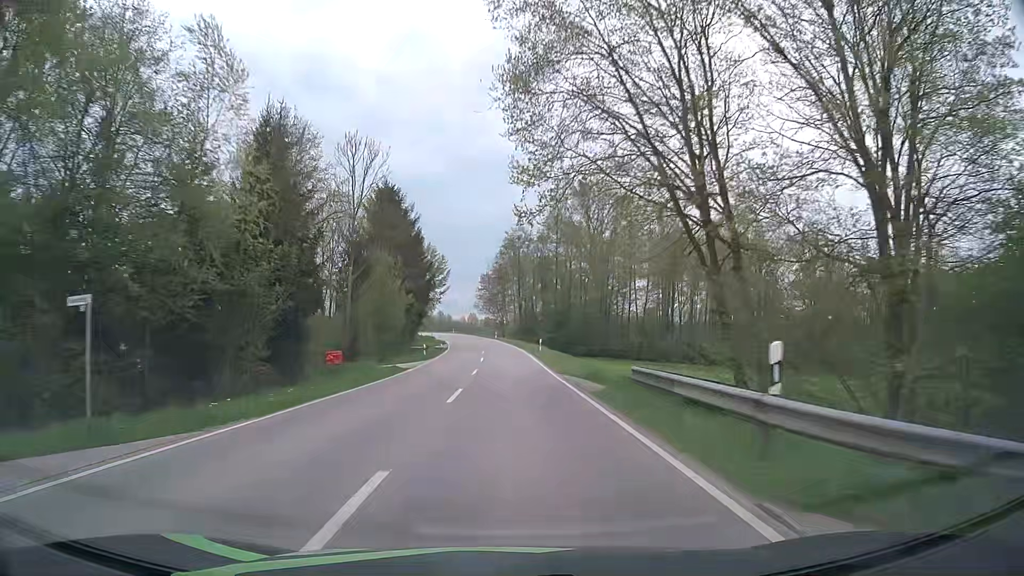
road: secondary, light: Day
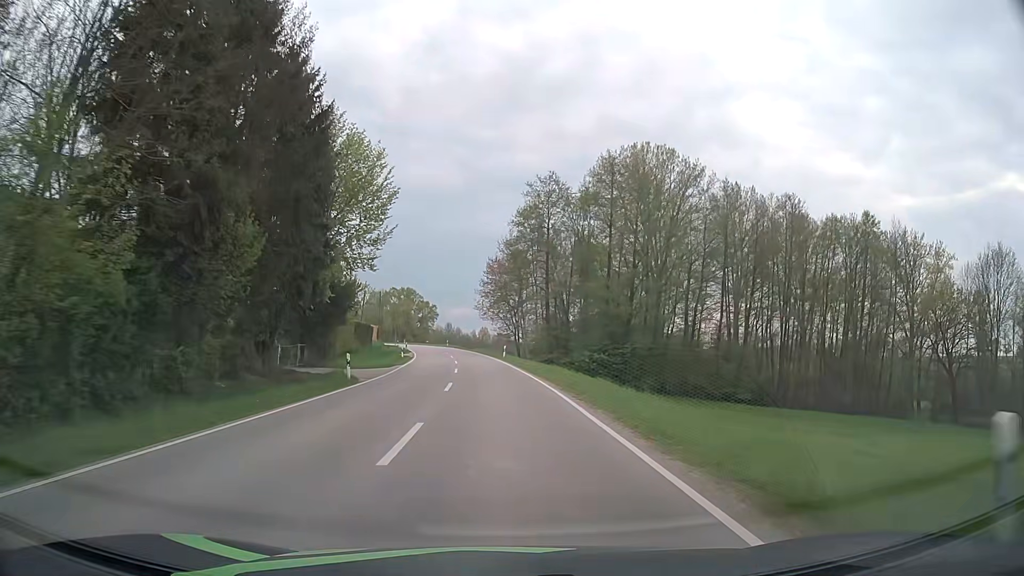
(-0.1, +43.5) m; -1°
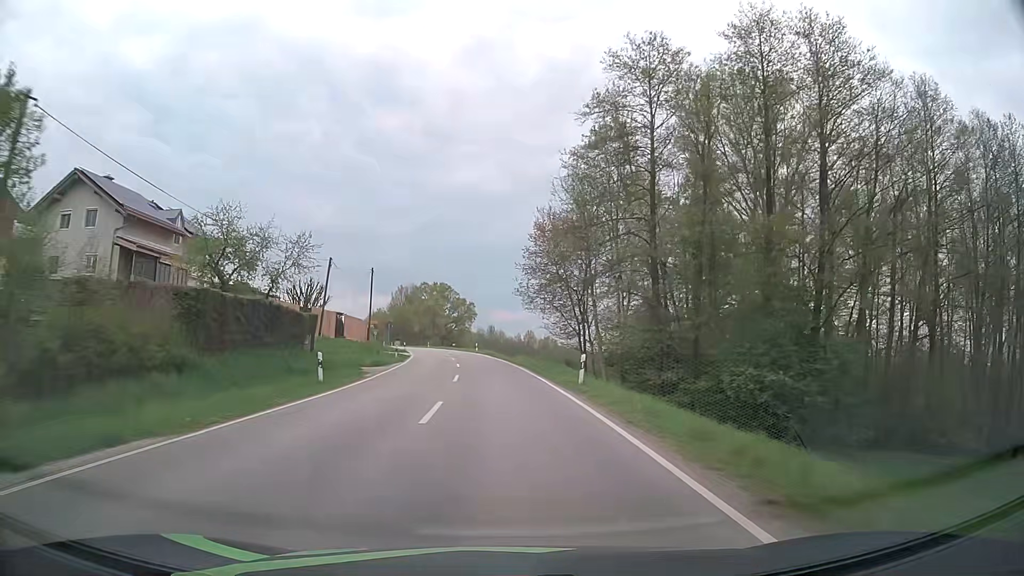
(-0.8, +32.6) m; -3°
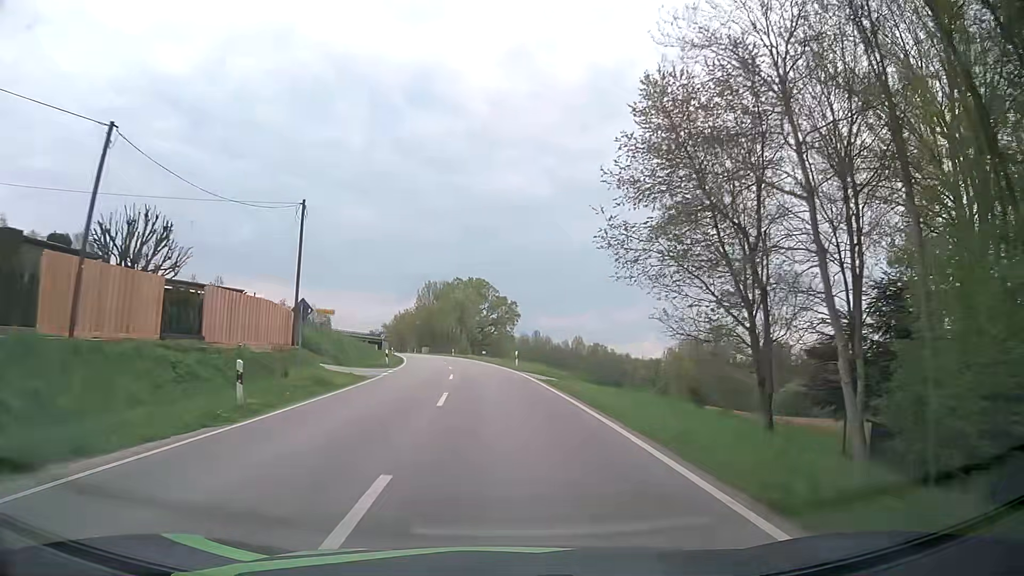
(-1.2, +32.4) m; -4°
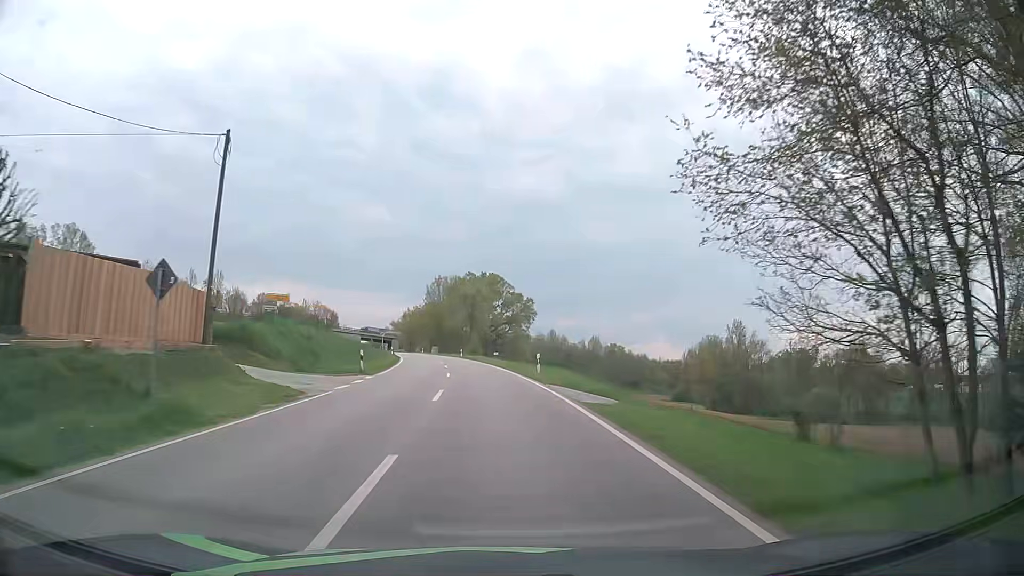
(-0.1, +10.8) m; -1°
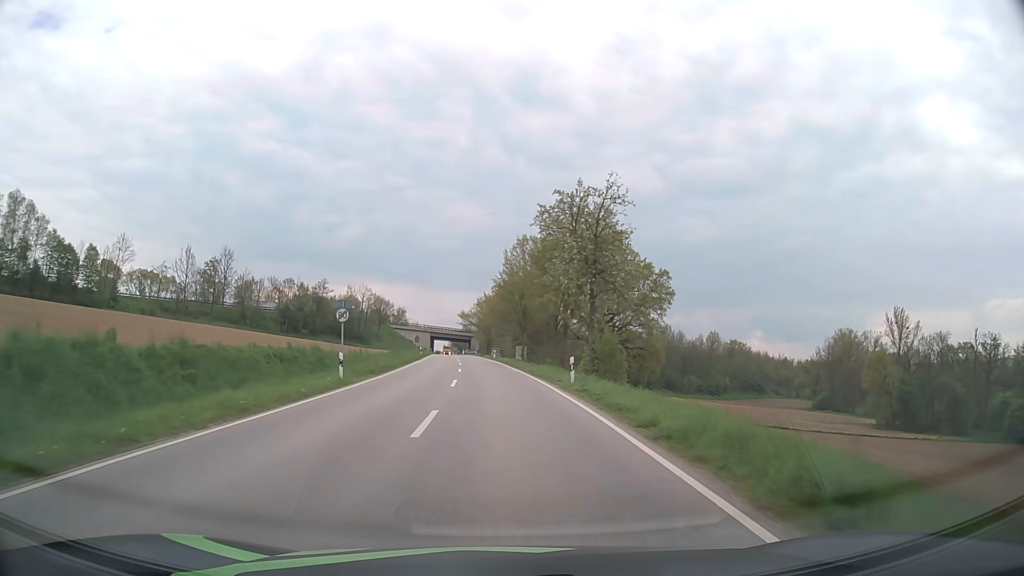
(-3.7, +54.7) m; -8°
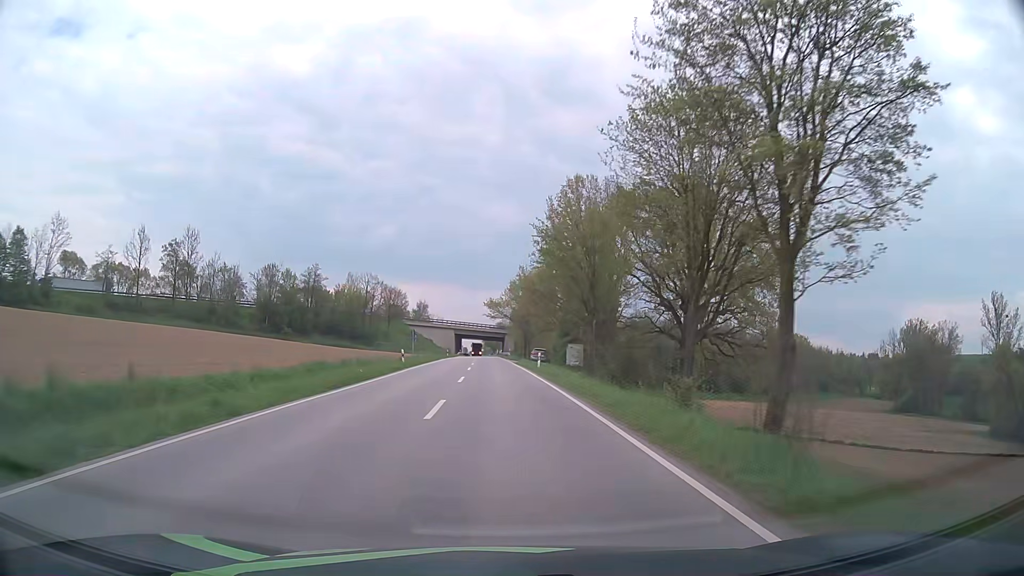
(-1.1, +33.8) m; -3°
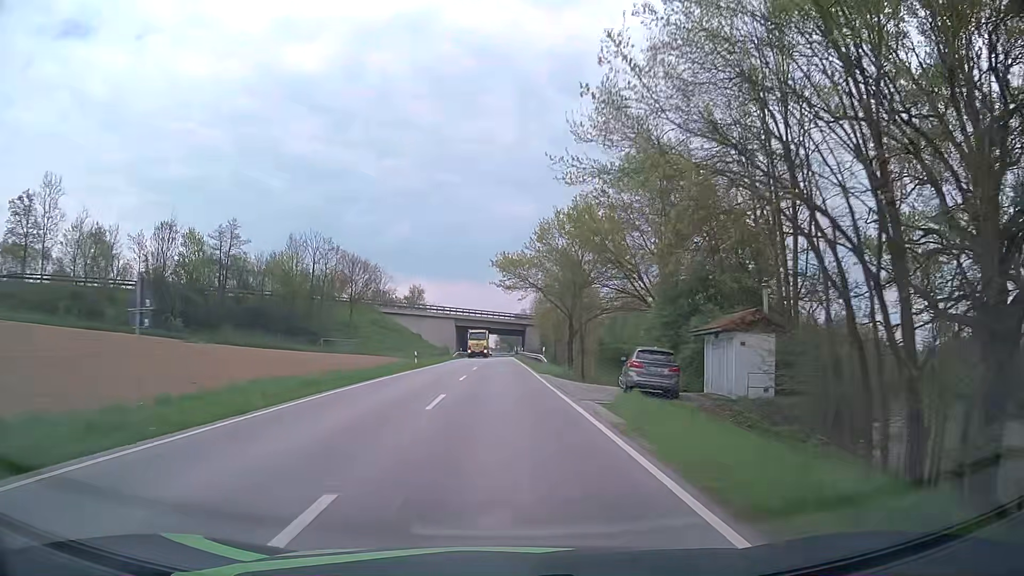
(-0.9, +46.4) m; -2°
(0, +10) (0, +20) (0, +30) (0, +40) (0, +50) (0, +60) (0, +70) (0, +80) (0, +90) (-1, +100) m
